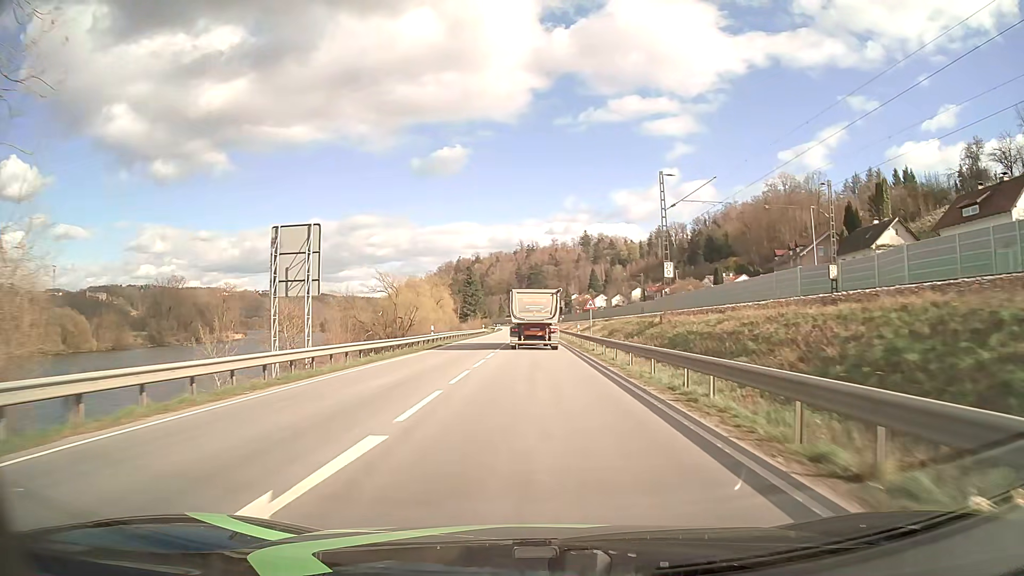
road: primary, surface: asphalt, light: Day
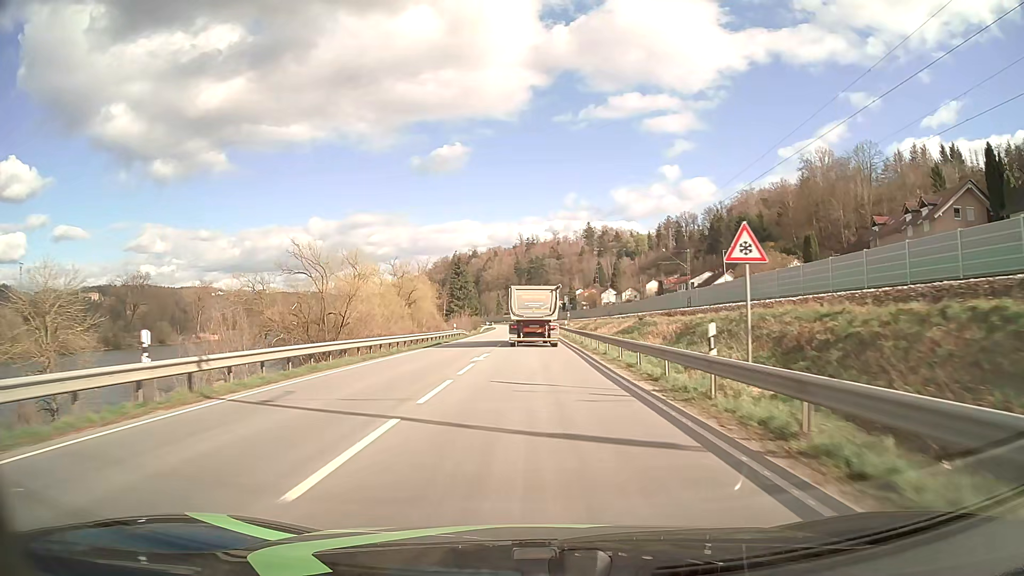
(0.0, +34.3) m; 0°
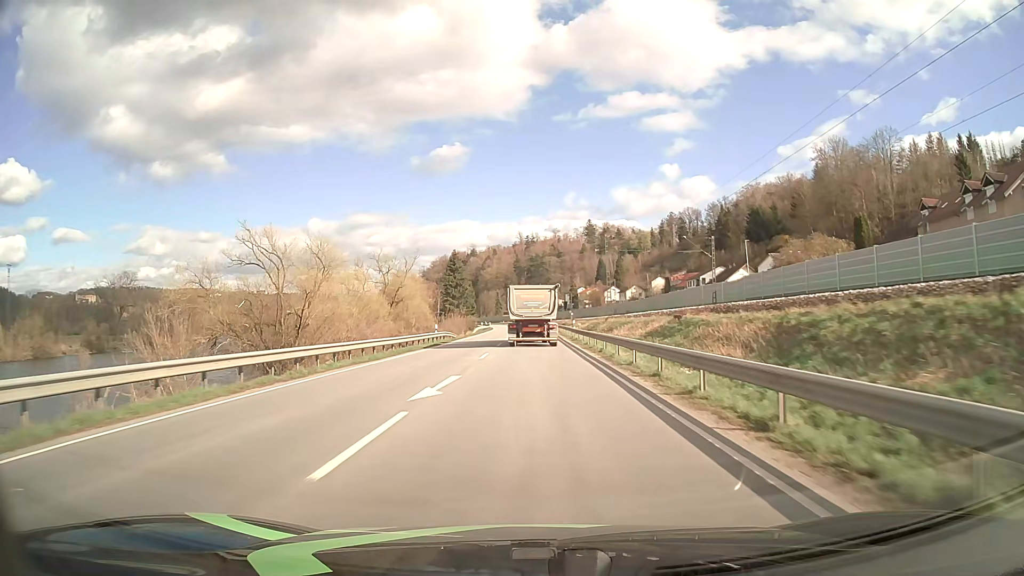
(0.0, +11.4) m; 0°
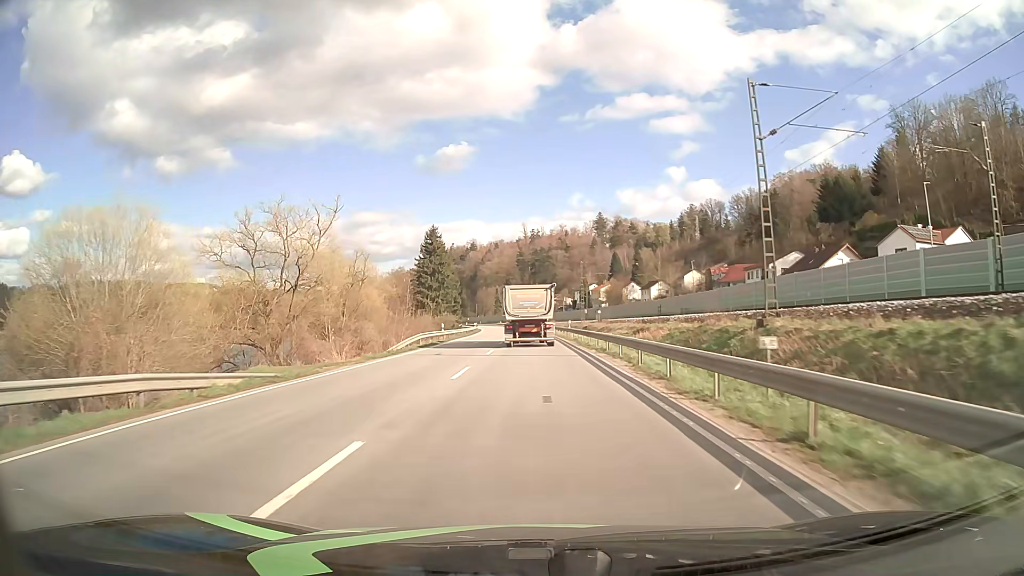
(-0.1, +45.3) m; 0°
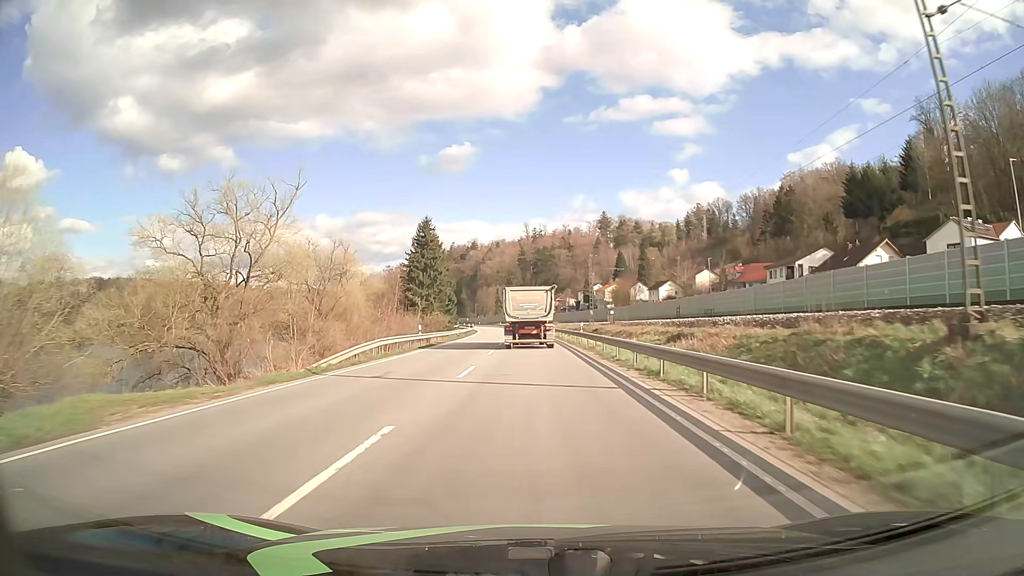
(0.0, +11.2) m; 0°
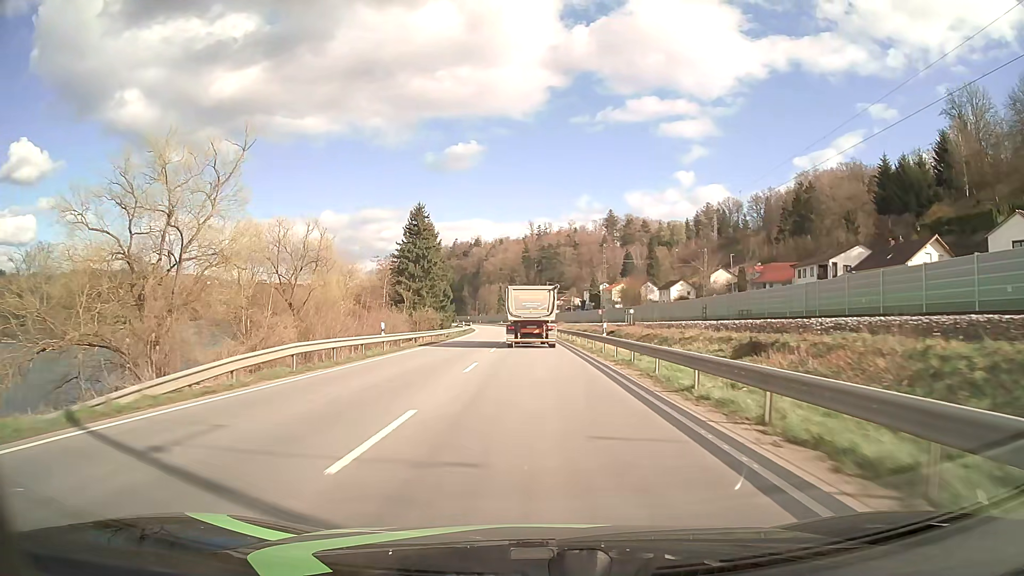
(-0.1, +11.2) m; 0°
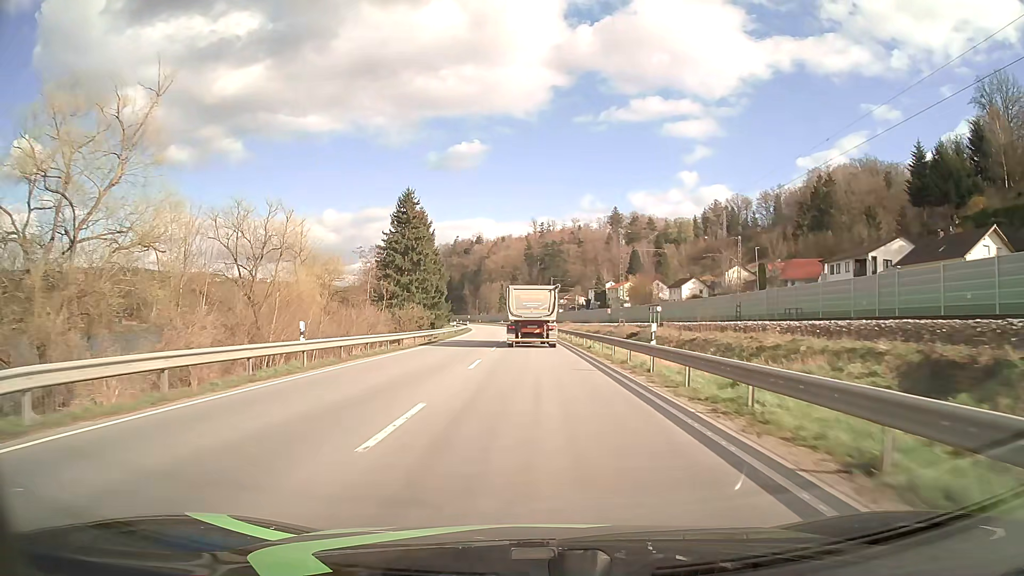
(0.0, +11.2) m; 0°
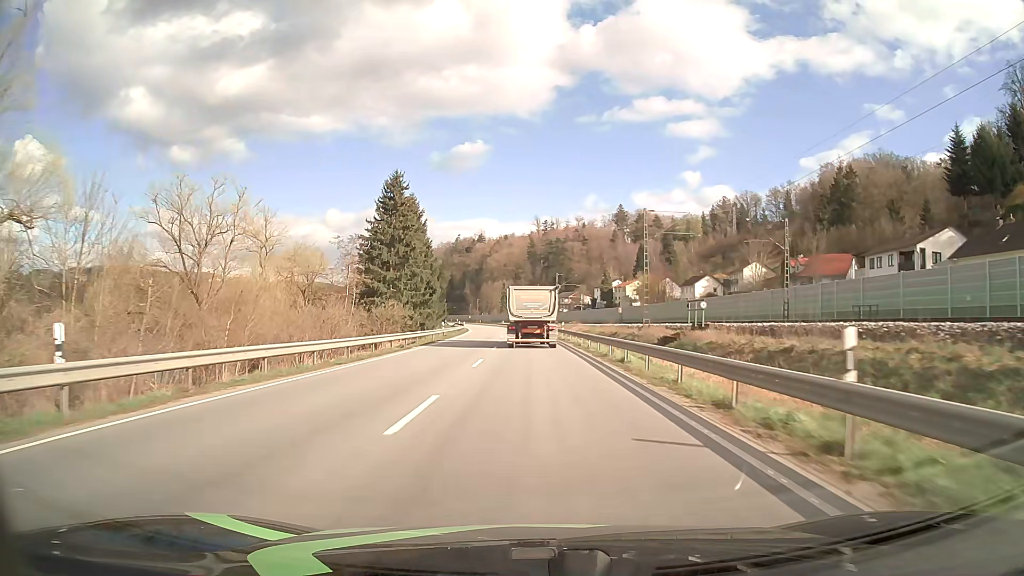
(0.0, +11.2) m; 0°
(0, +10) (0, +20) (0, +30) (0, +40) (-1, +50) (-1, +60) (-2, +70) (-2, +80) (-3, +90) (-4, +100) m
